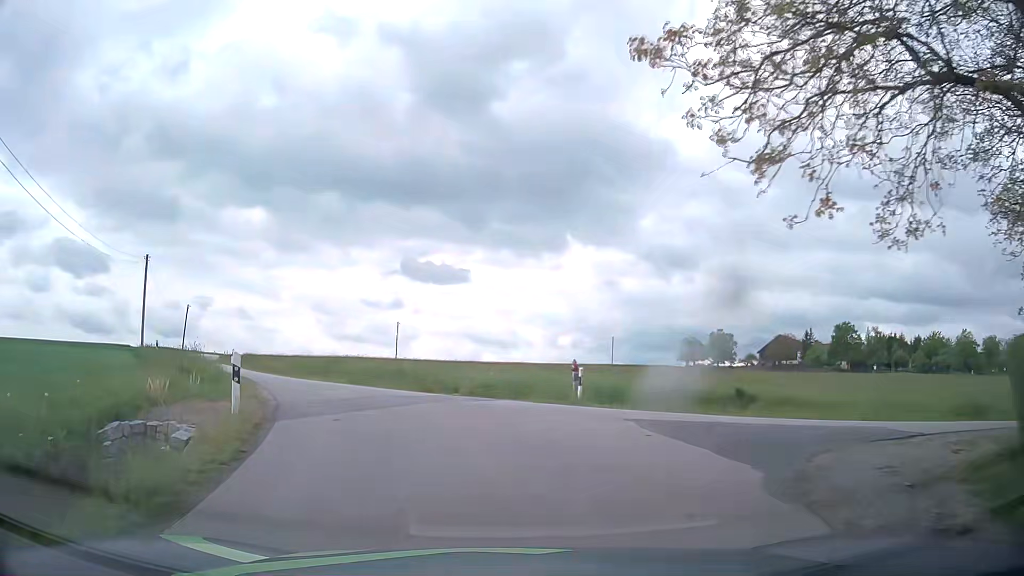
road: unclassified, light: Day
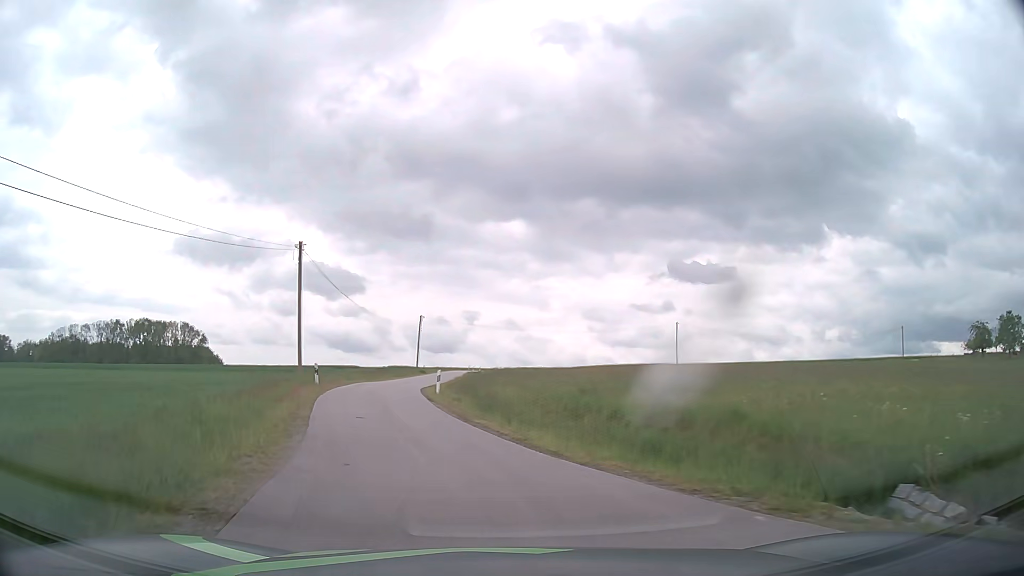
(-2.5, +14.7) m; -22°
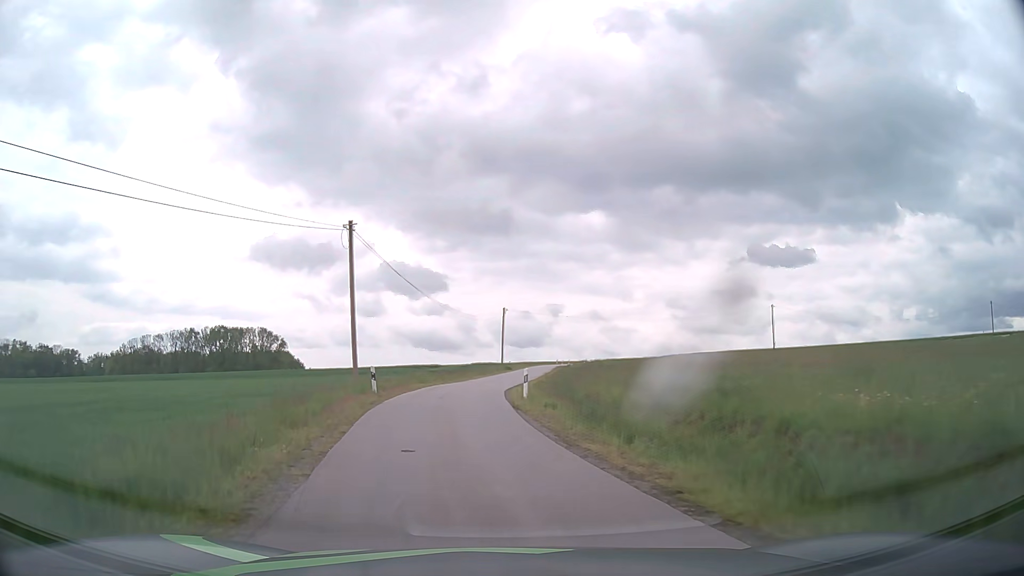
(-0.4, +5.4) m; -7°
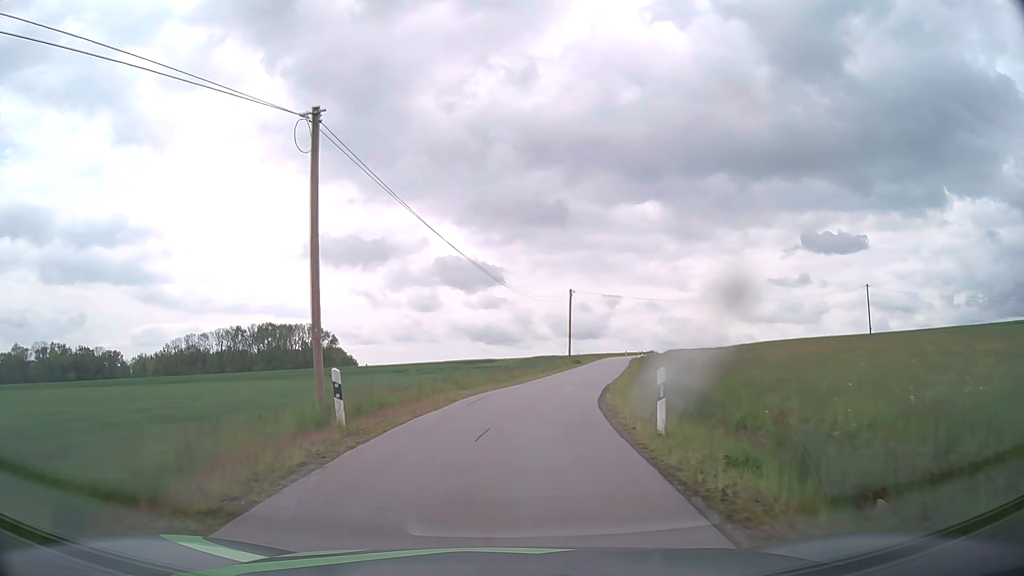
(-0.9, +12.0) m; -6°
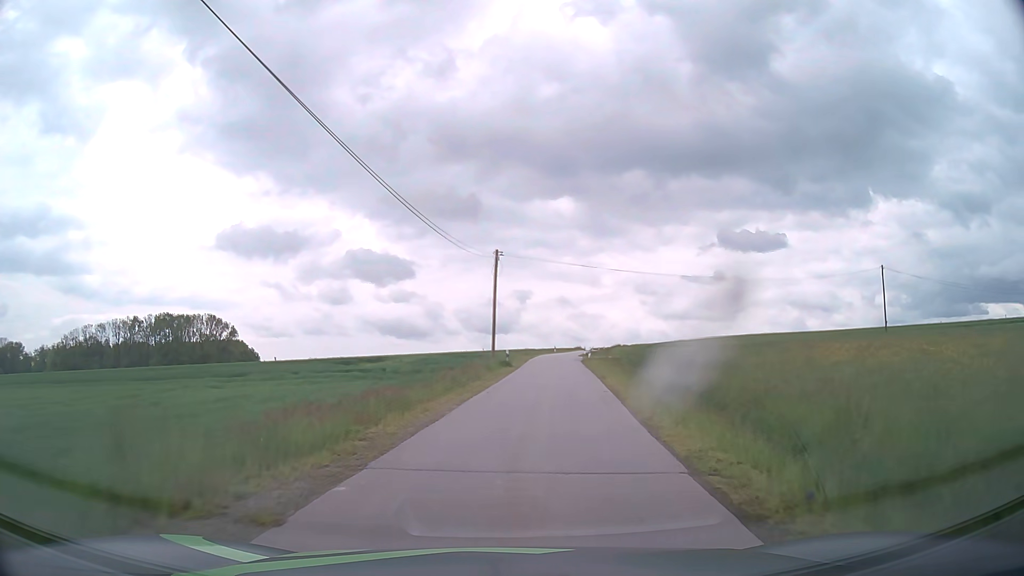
(+1.1, +21.4) m; +8°
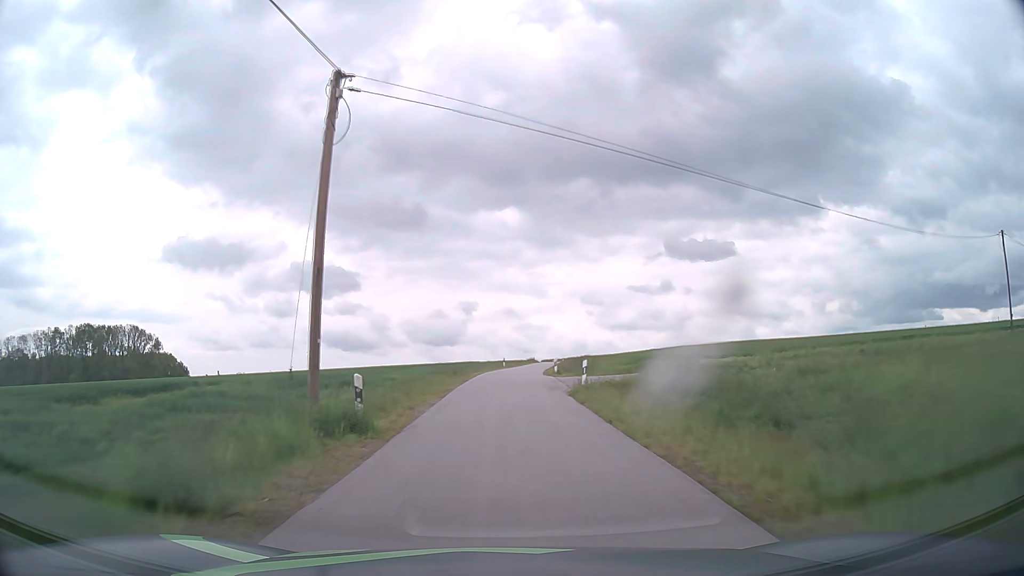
(+1.4, +26.0) m; +4°
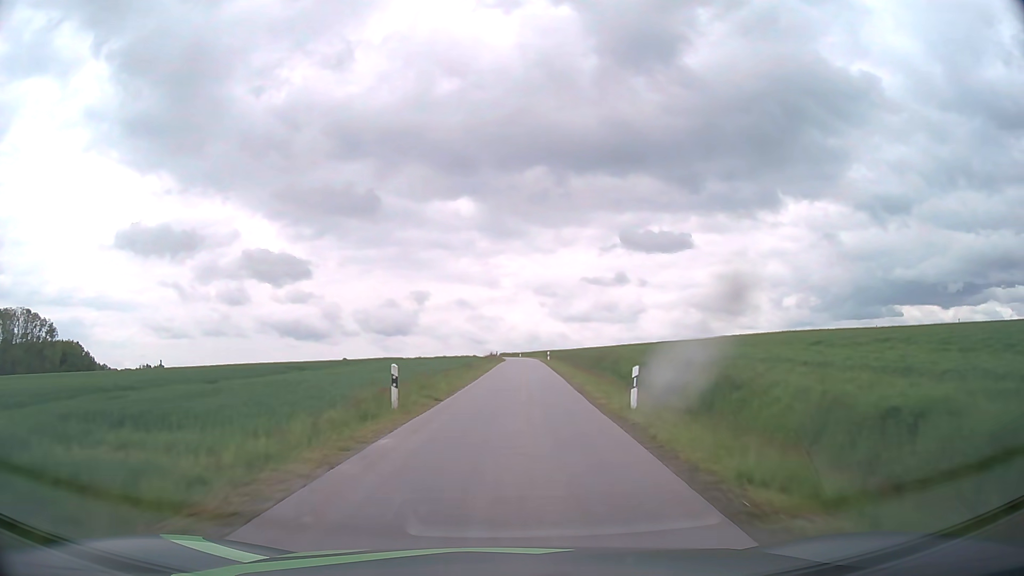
(+1.0, +50.5) m; +4°
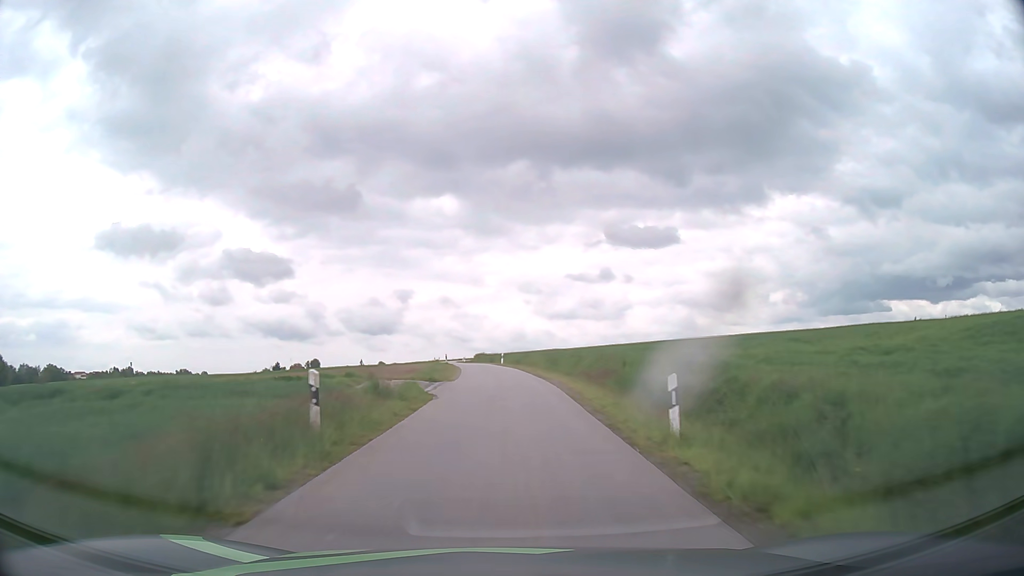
(+1.6, +55.3) m; +1°
(0, +10) (0, +20) (0, +30) (-1, +40) (-2, +50) (-3, +60) (-4, +70) (-5, +80) (-6, +90) (-8, +100) m
